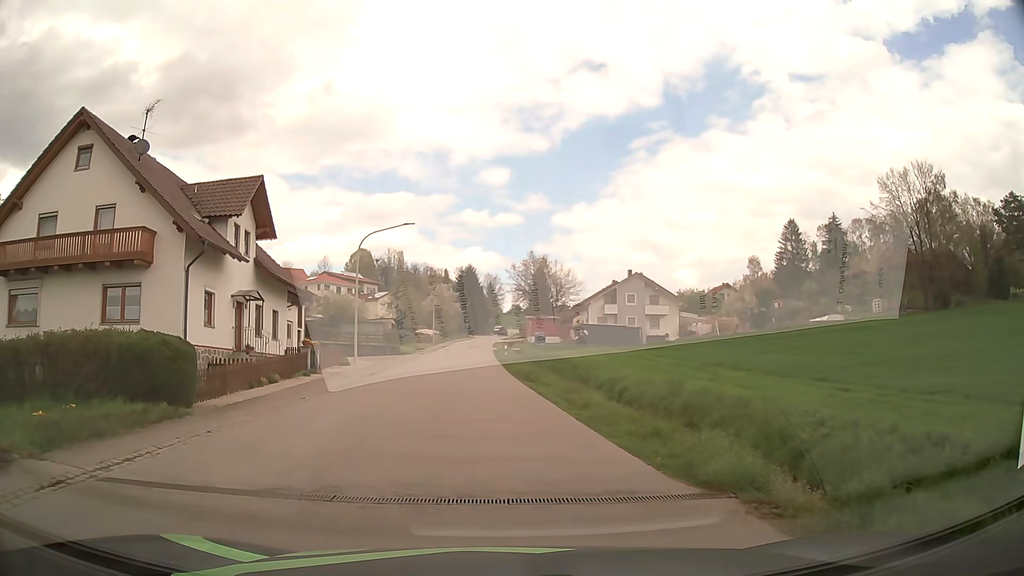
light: Day
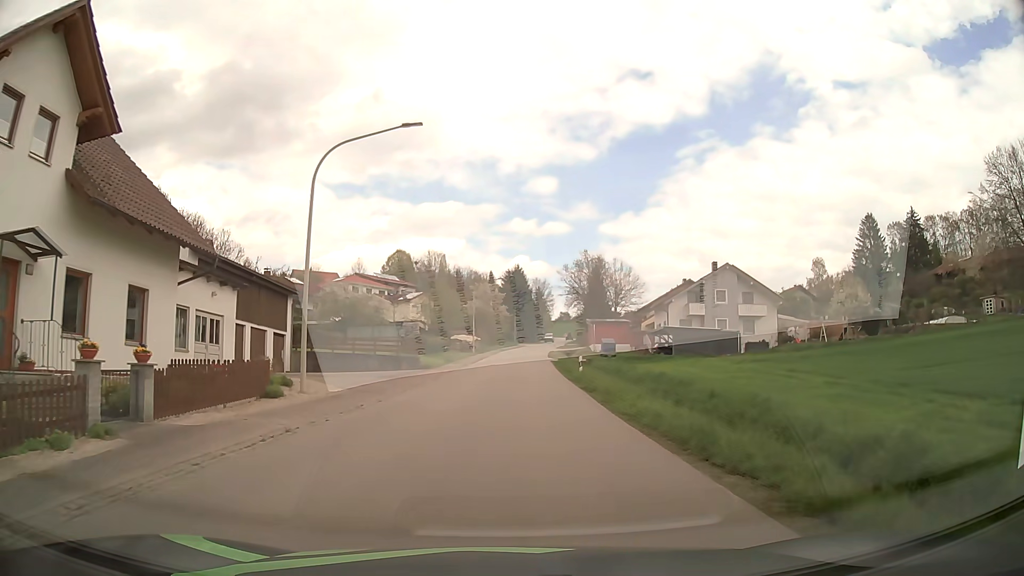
(-1.2, +17.9) m; -4°
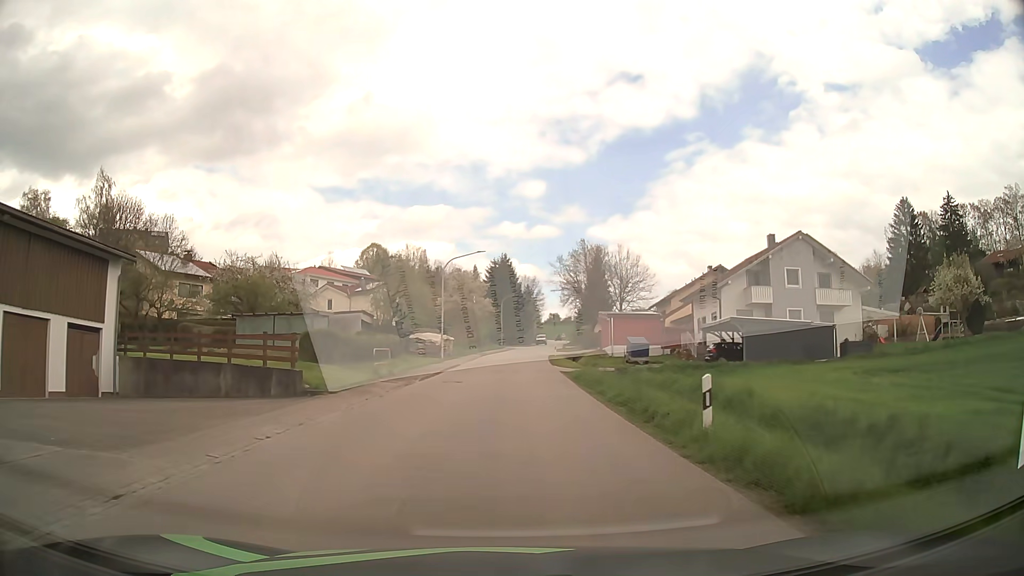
(+0.2, +20.7) m; +1°
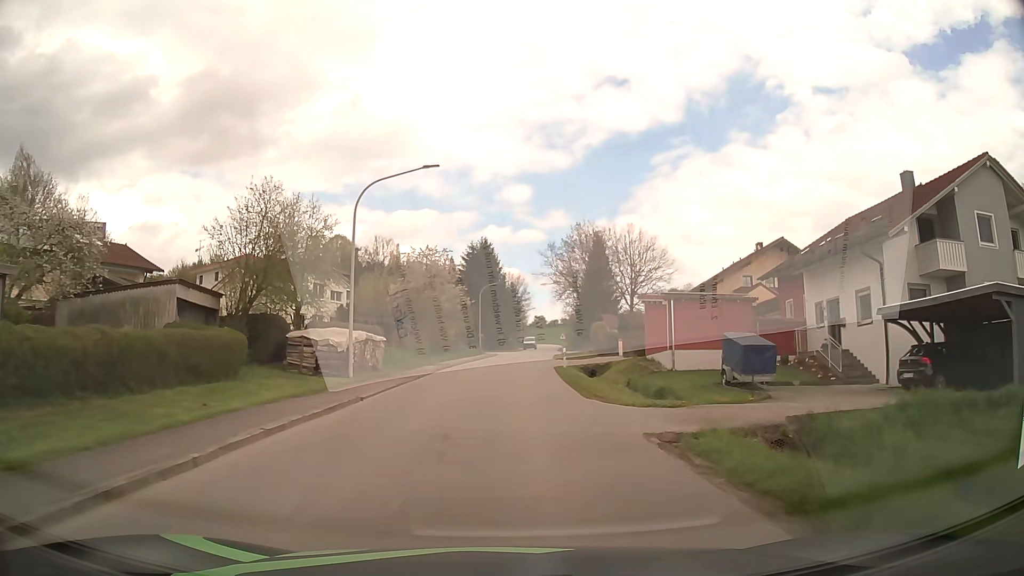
(+0.5, +23.6) m; +1°
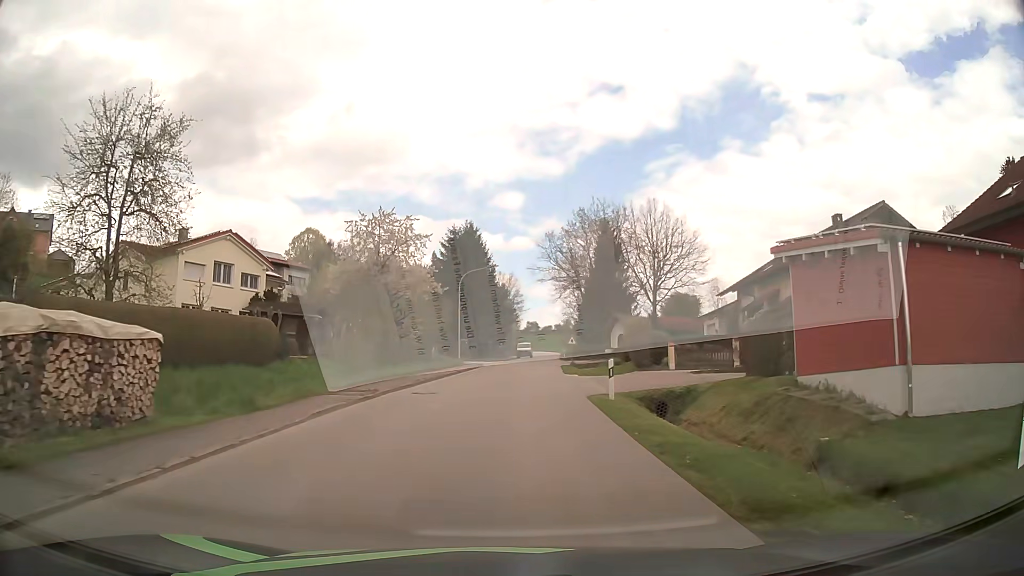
(+0.3, +18.6) m; +1°
